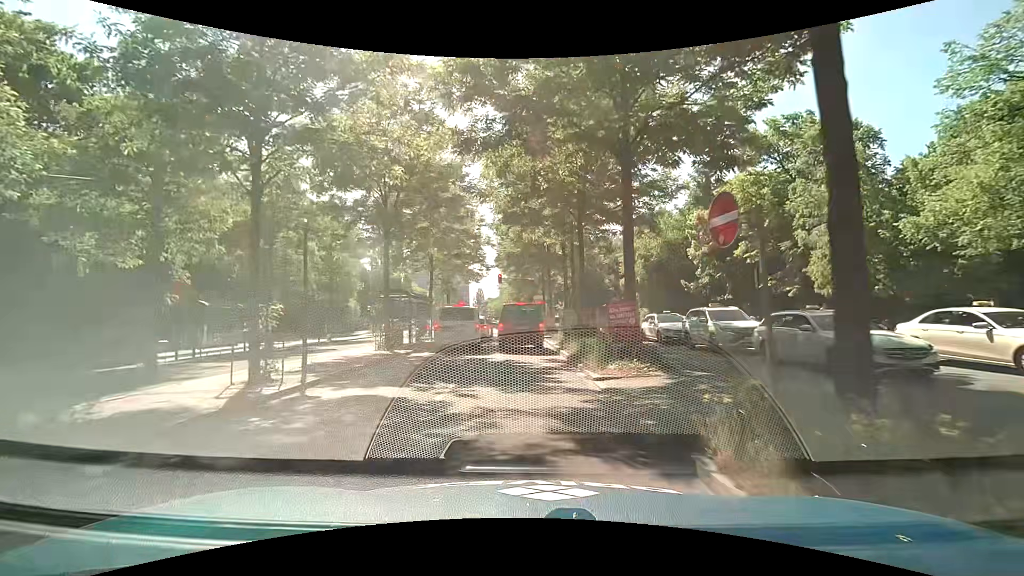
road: secondary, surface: asphalt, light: Day
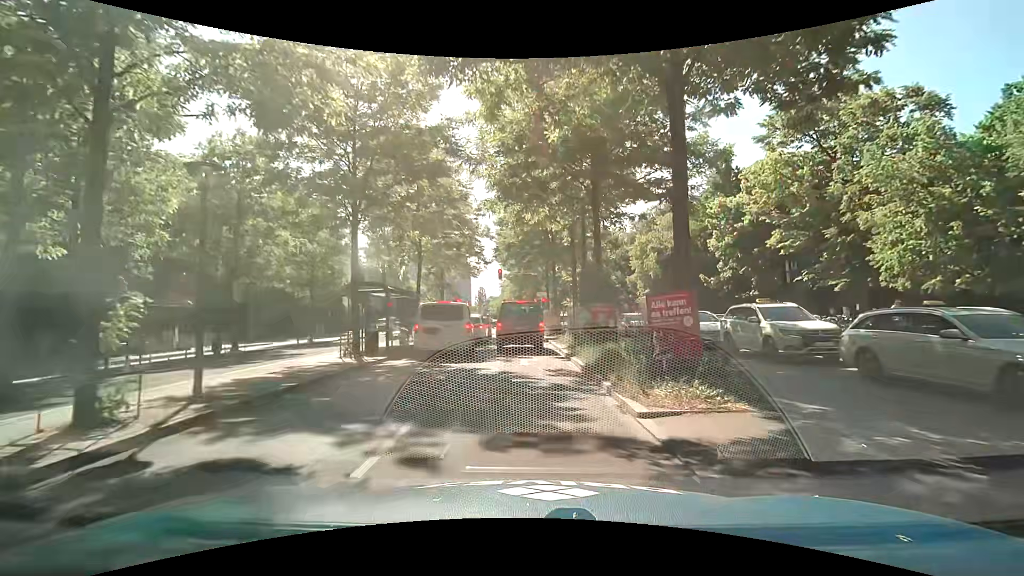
(0.0, +4.0) m; 0°
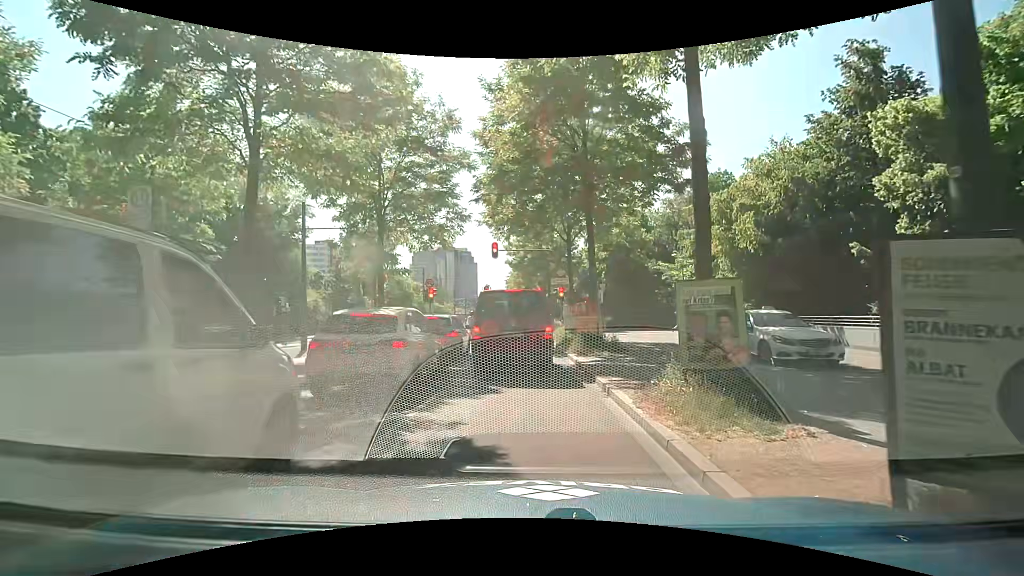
(-0.1, +16.5) m; -3°
(0, +10) (0, +20) (+1, +30) (+1, +40) (+1, +50) (+1, +60) (+1, +70) (+1, +80) (+1, +90) (+1, +100) m
